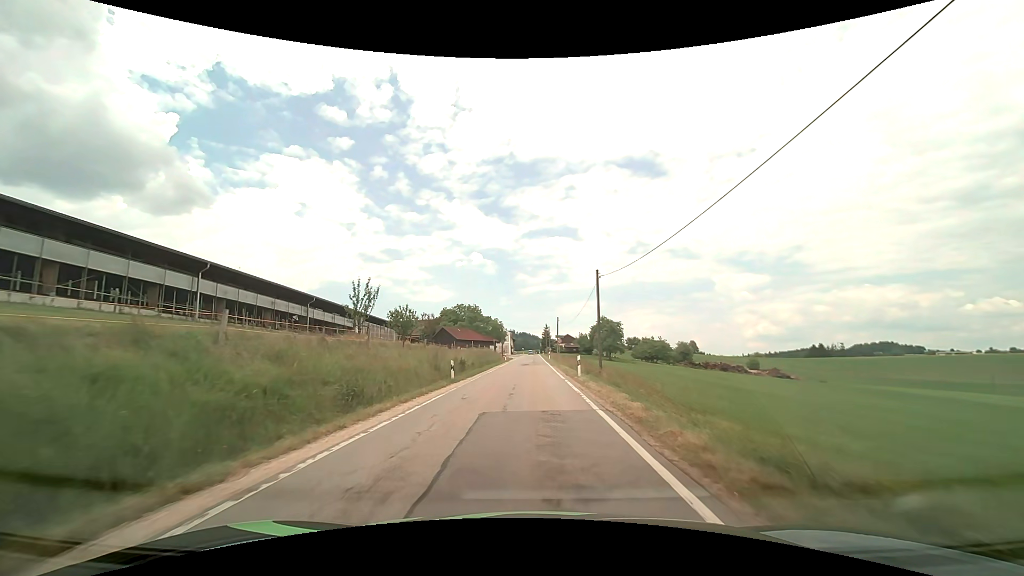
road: tertiary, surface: asphalt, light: Day
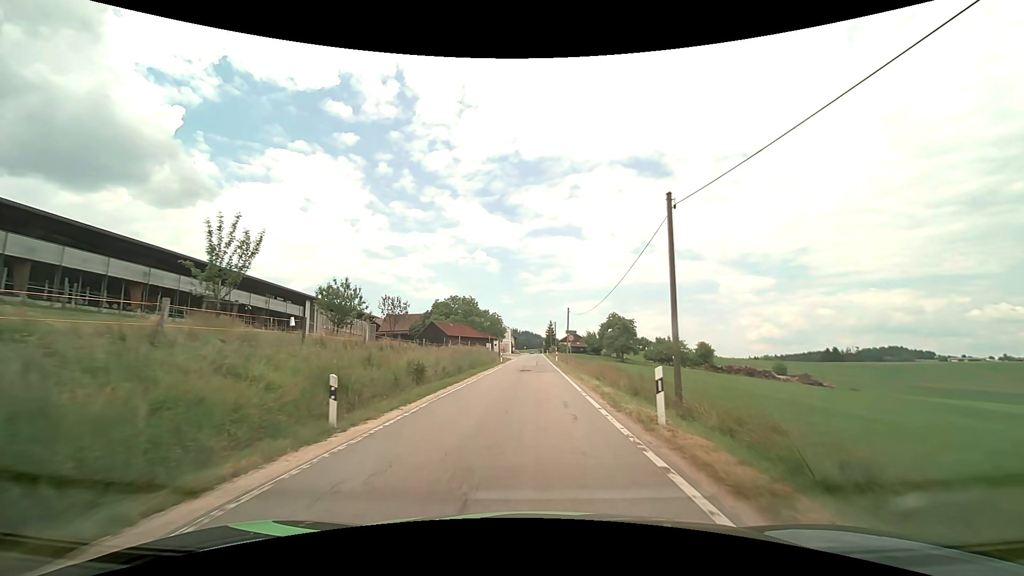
(-0.1, +14.6) m; 0°
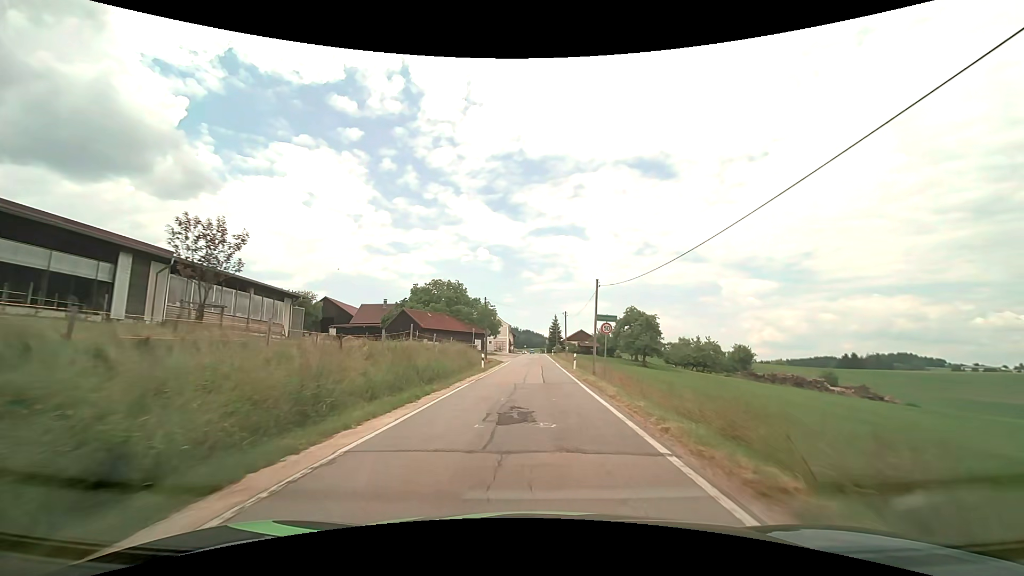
(0.0, +22.1) m; 0°
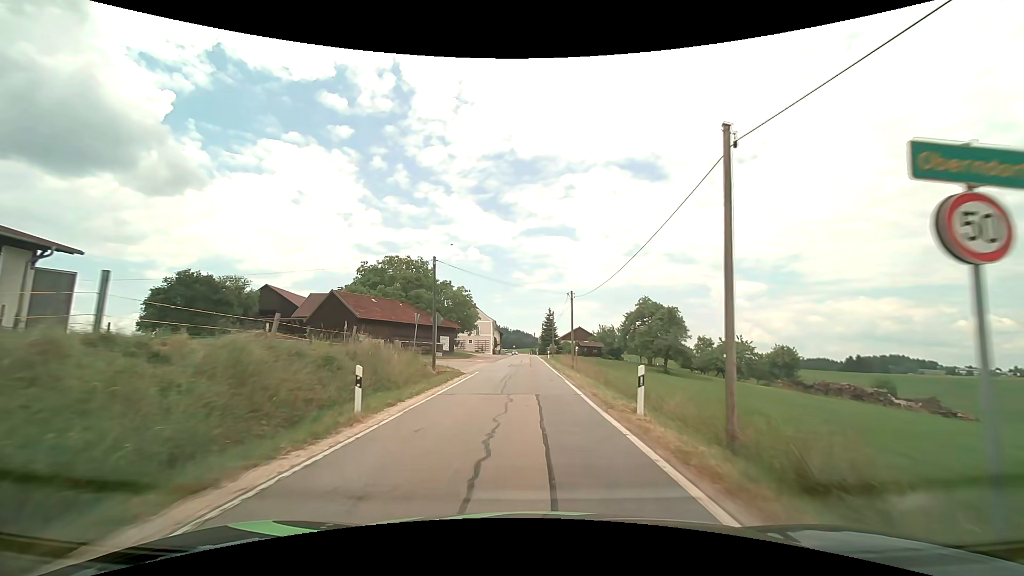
(+0.3, +22.3) m; +1°
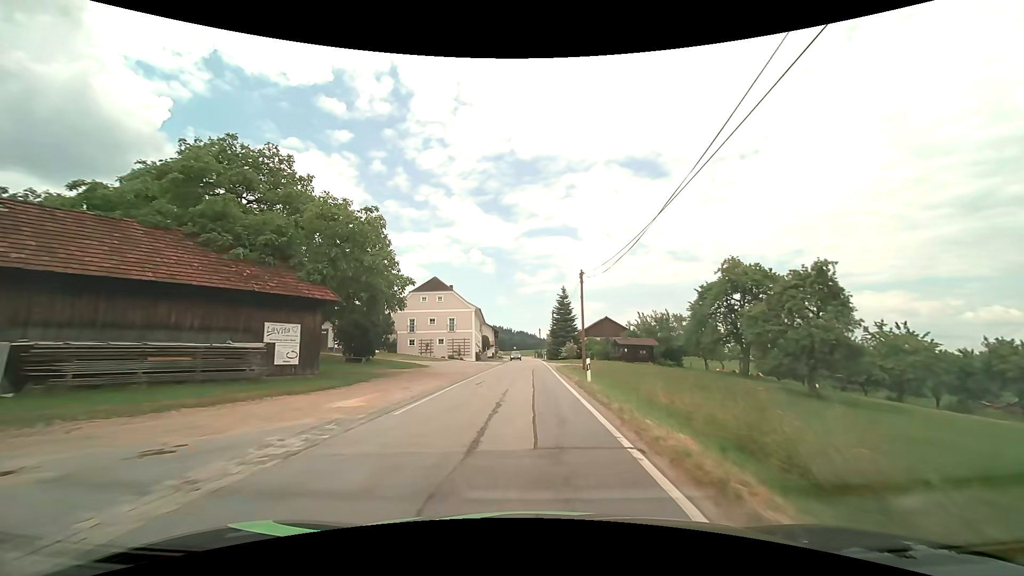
(+0.1, +37.6) m; 0°
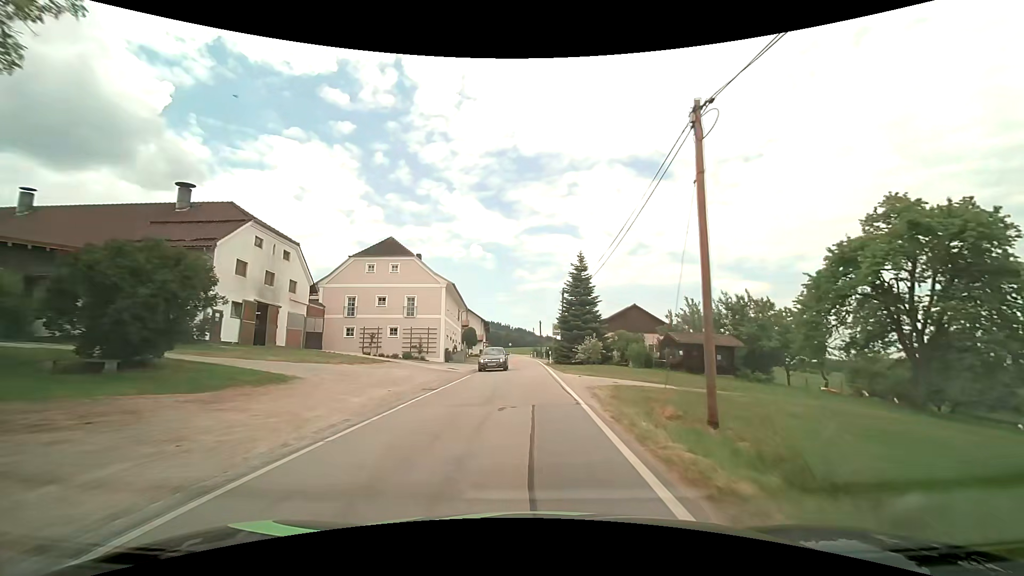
(-0.2, +22.7) m; 0°
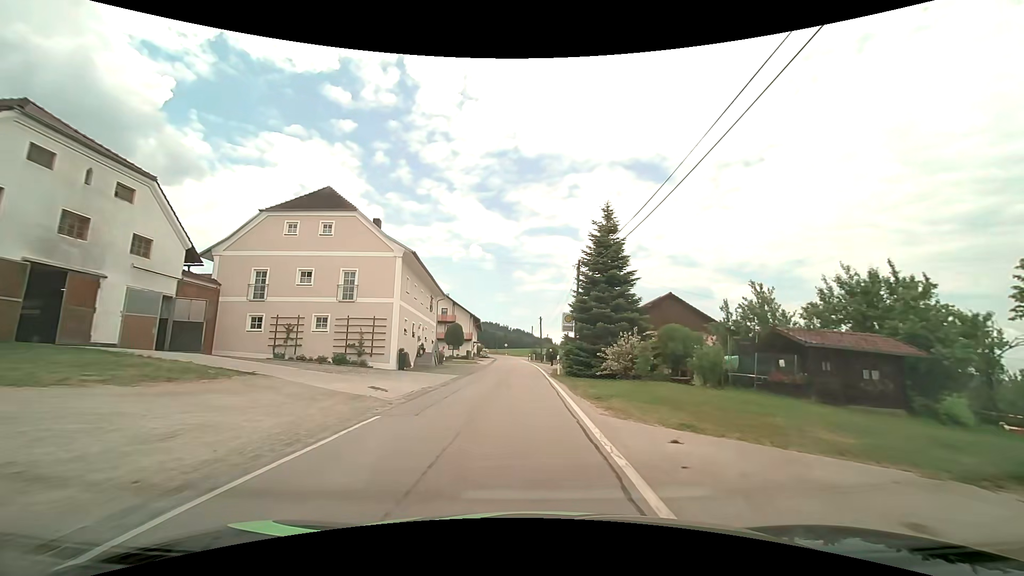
(0.0, +15.2) m; 0°
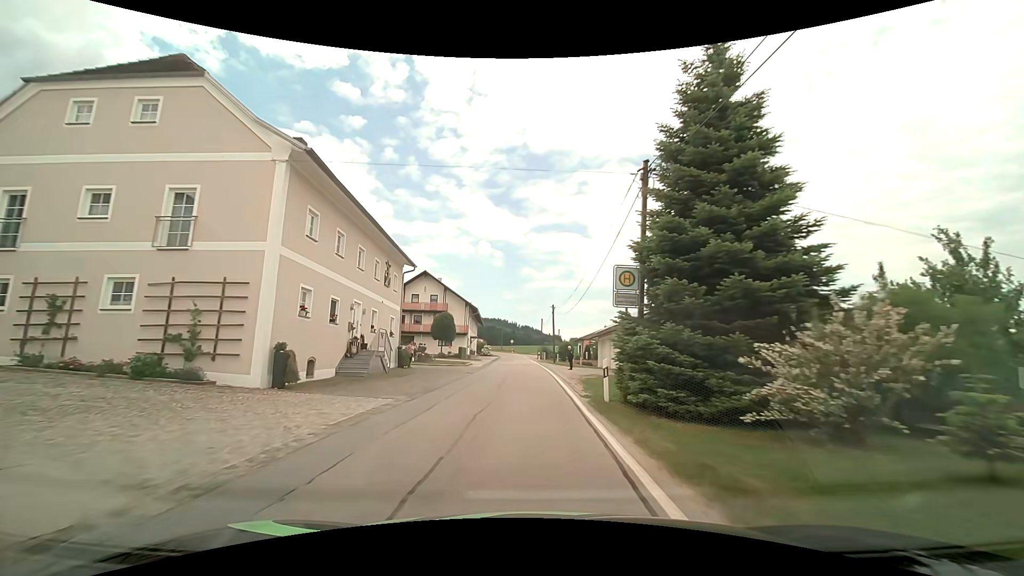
(-0.1, +15.3) m; -1°
(0, +10) (0, +20) (-1, +30) (-1, +40) (-1, +50) (-1, +60) (-2, +70) (-2, +80) (-2, +90) (-3, +100) m
